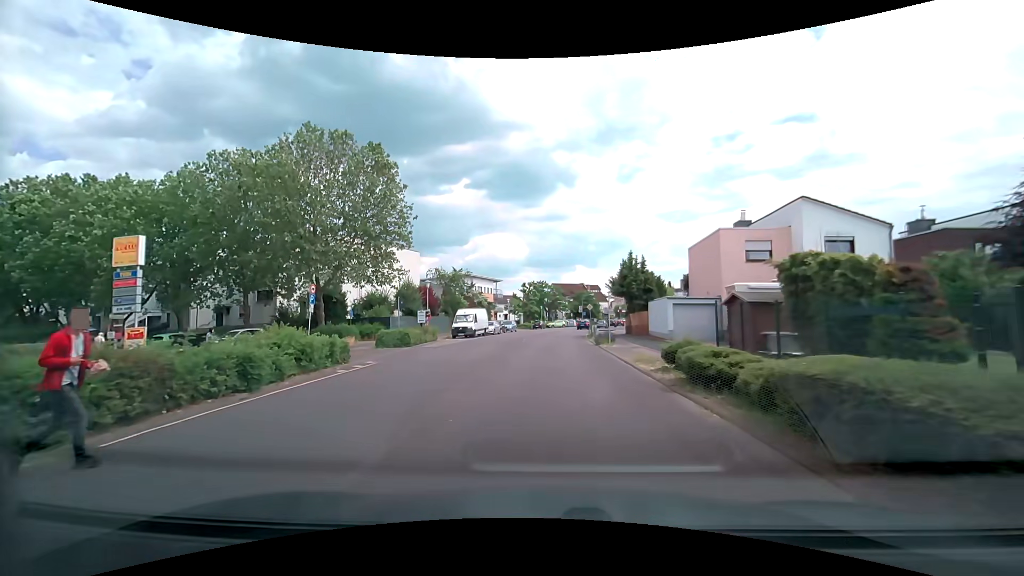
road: tertiary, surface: asphalt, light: Day
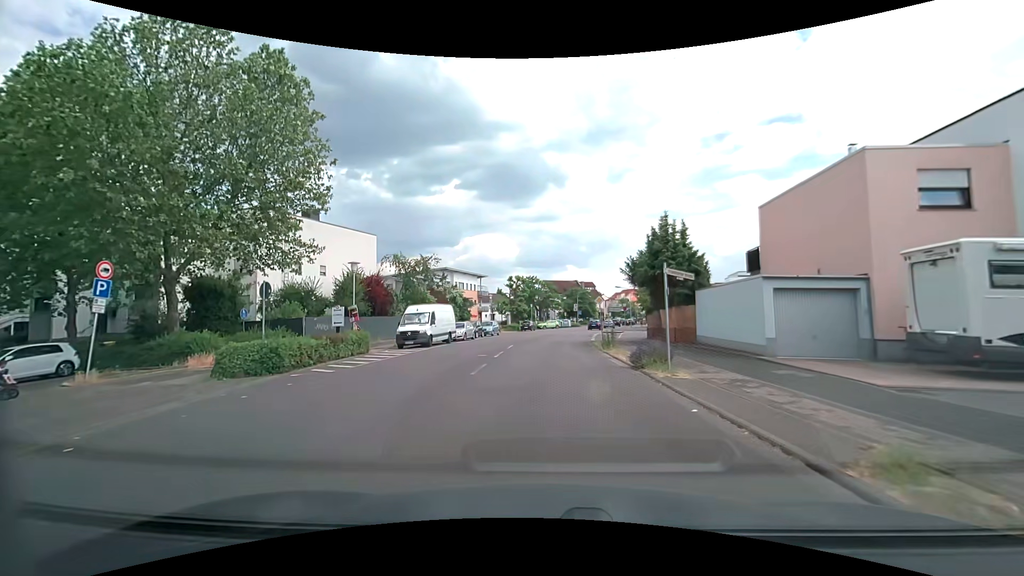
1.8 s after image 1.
(+0.1, +14.0) m; +1°
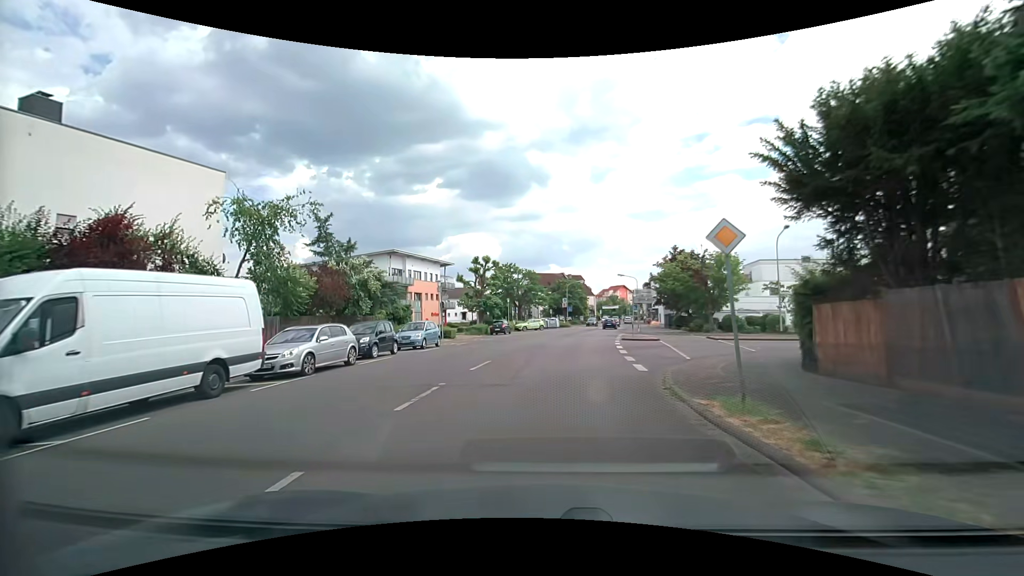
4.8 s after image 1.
(+0.2, +23.0) m; +2°
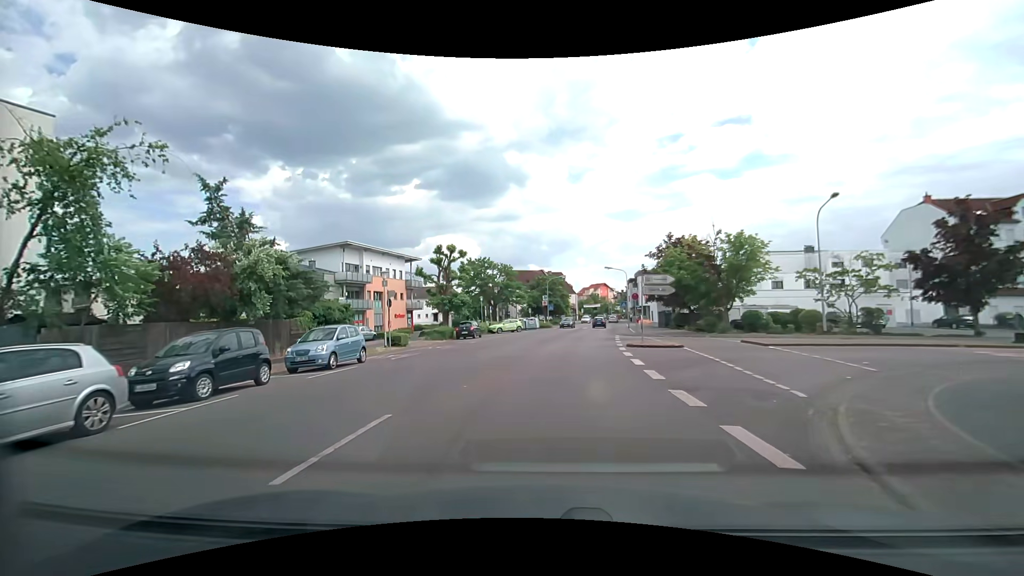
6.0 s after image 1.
(+0.1, +9.0) m; +2°
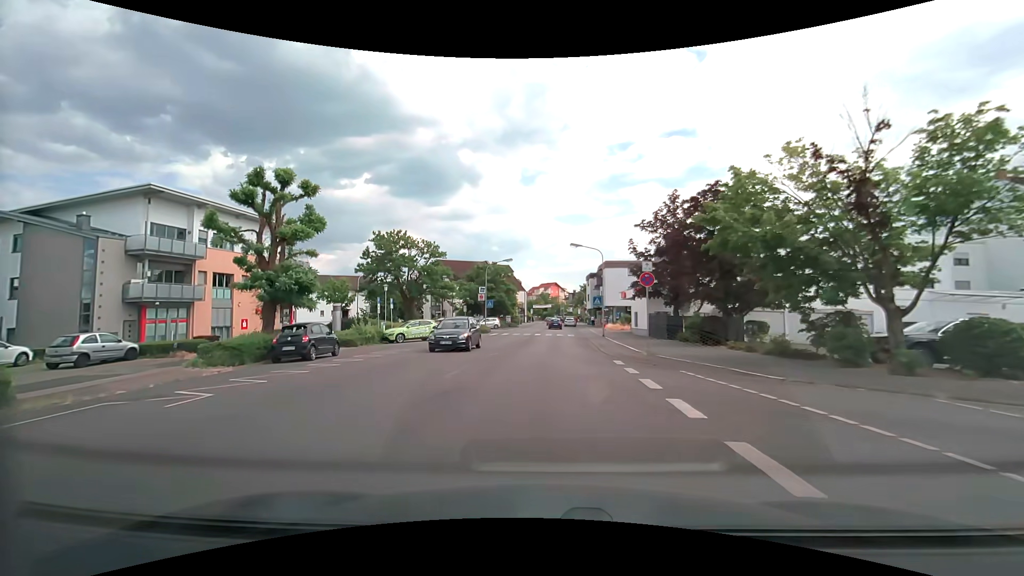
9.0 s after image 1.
(+1.2, +22.2) m; +6°
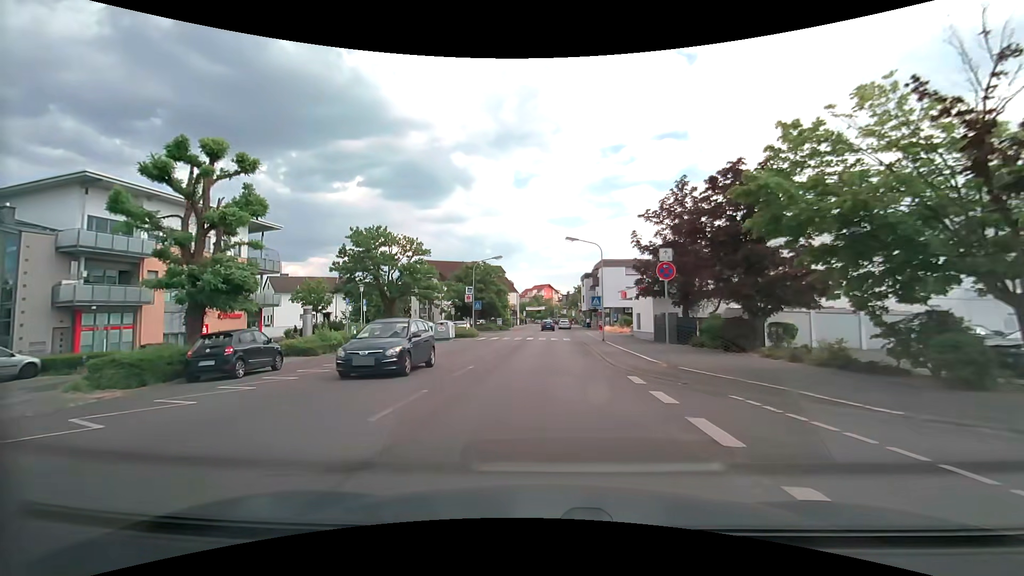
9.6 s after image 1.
(0.0, +4.4) m; 0°
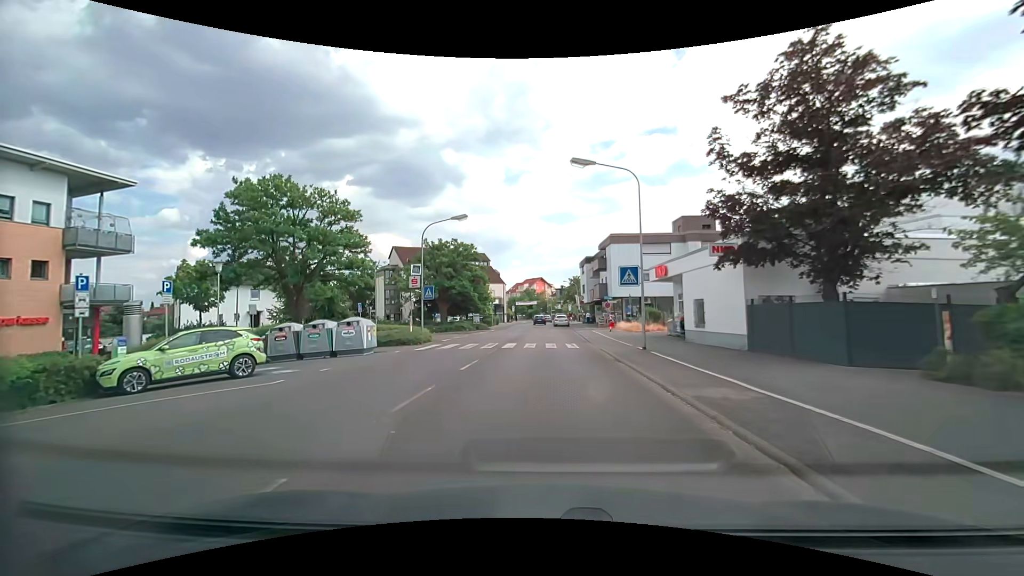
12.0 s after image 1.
(+0.3, +17.5) m; +1°
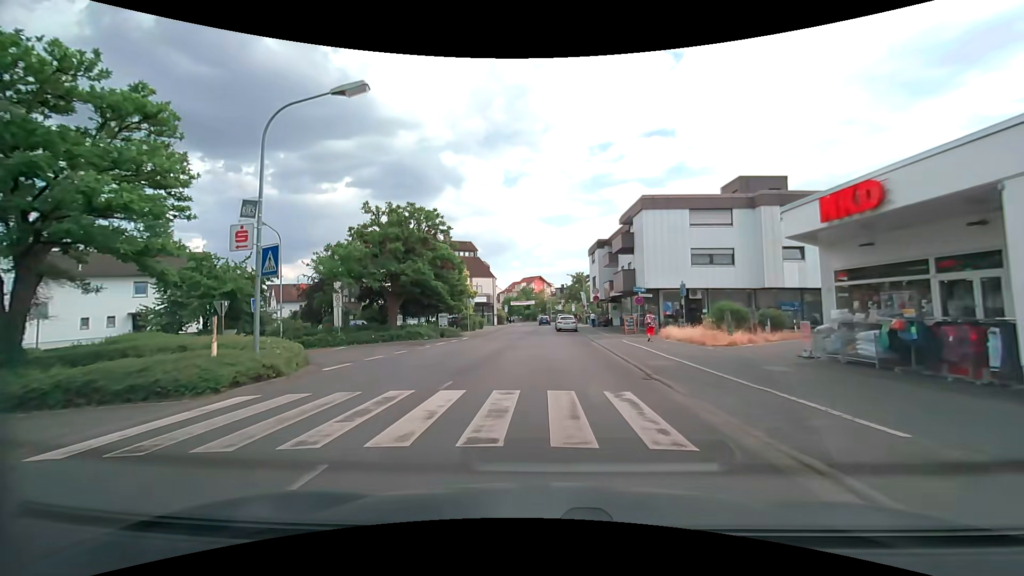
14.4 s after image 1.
(+0.1, +17.4) m; 0°
(0, +10) (0, +20) (0, +30) (0, +40) (-1, +50) (-1, +60) (0, +70) (+1, +80) (+1, +90) (+1, +100) m
